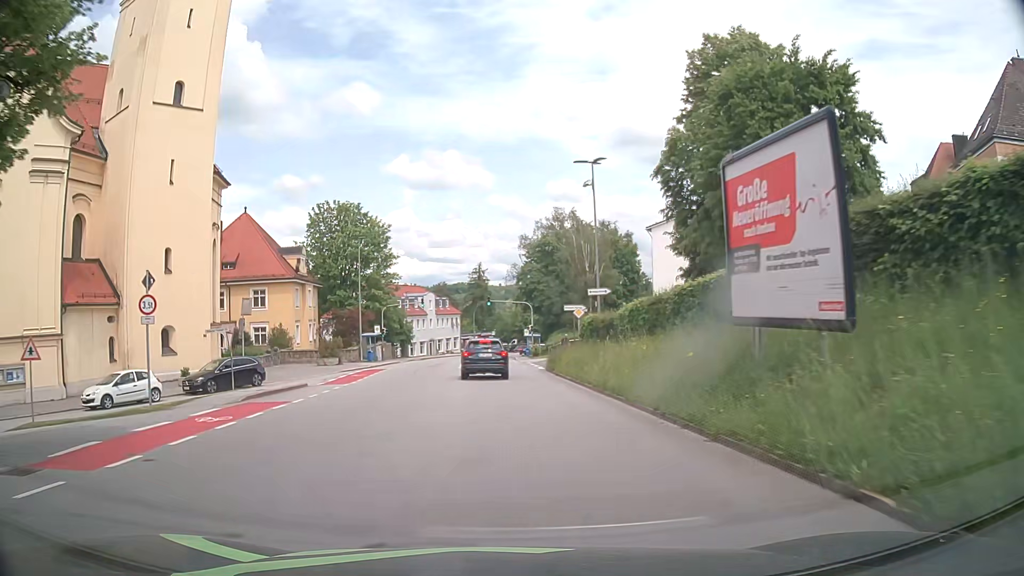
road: tertiary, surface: asphalt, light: Day
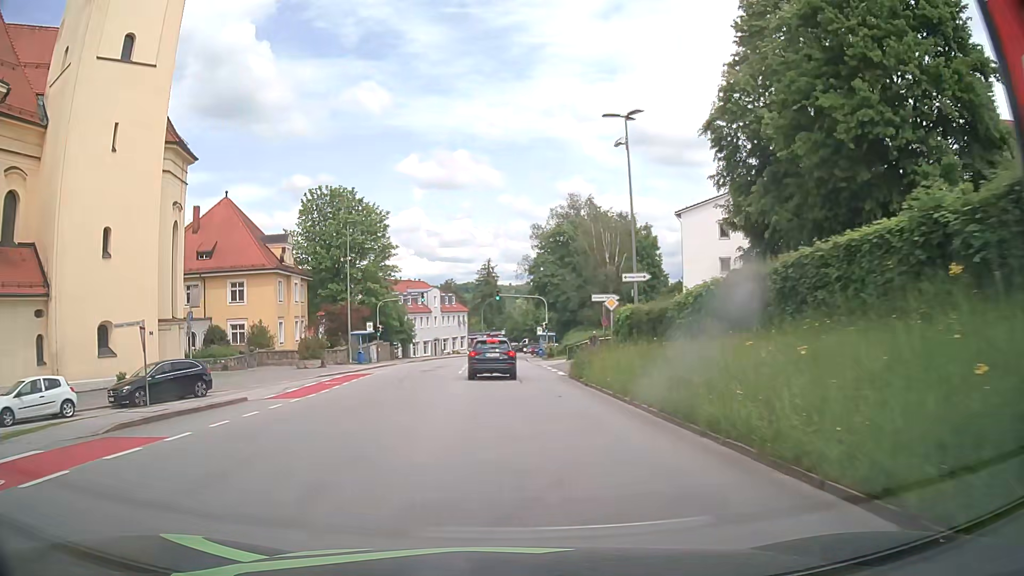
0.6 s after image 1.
(-0.1, +7.4) m; -1°
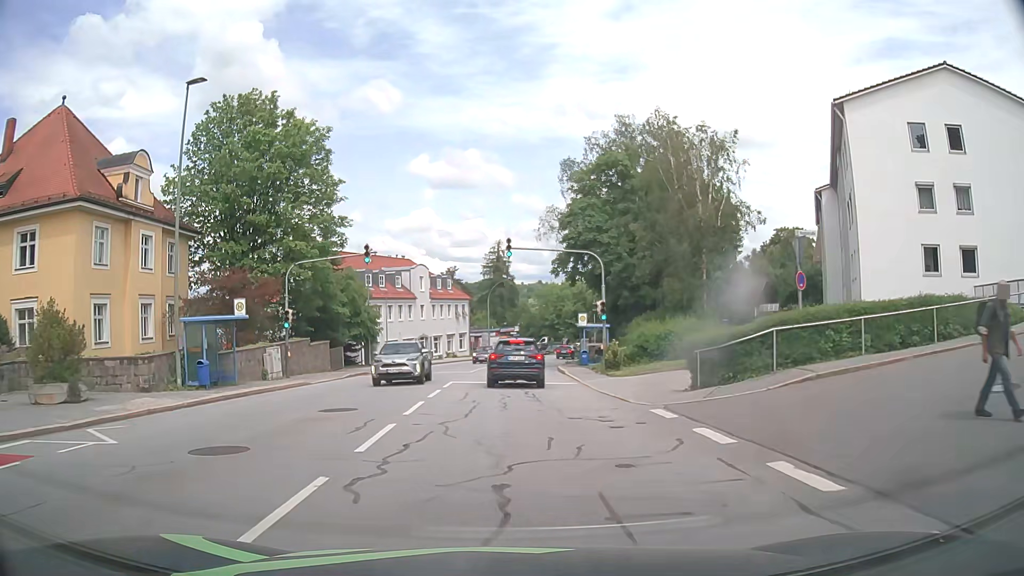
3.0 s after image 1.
(-0.2, +27.6) m; -1°
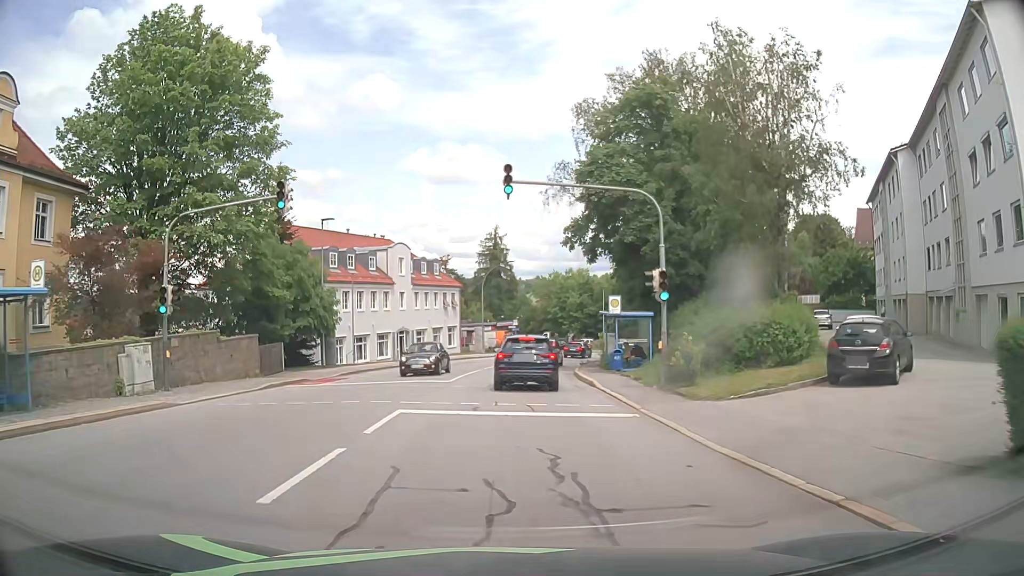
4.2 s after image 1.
(0.0, +11.7) m; 0°
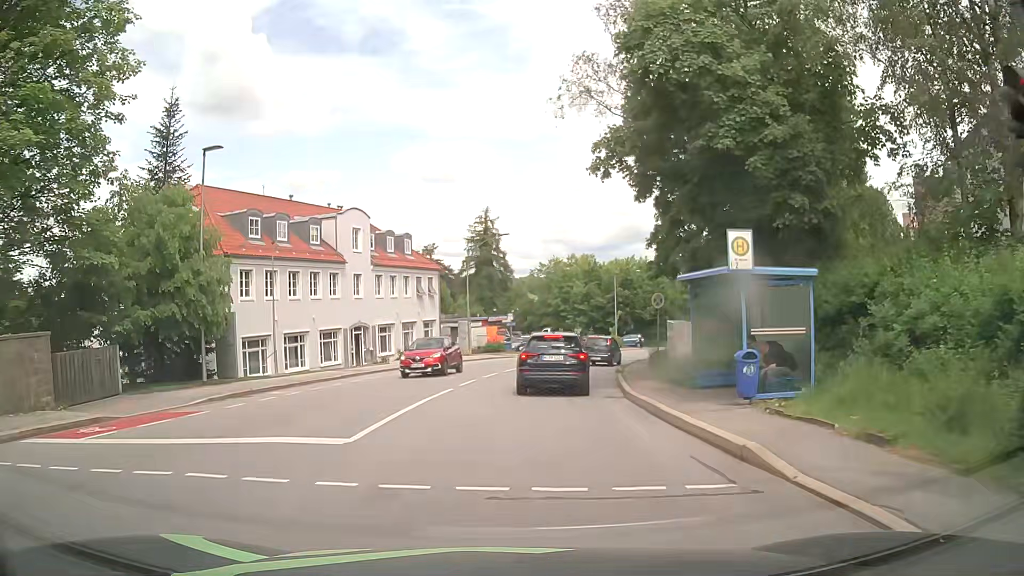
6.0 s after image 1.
(0.0, +14.5) m; 0°
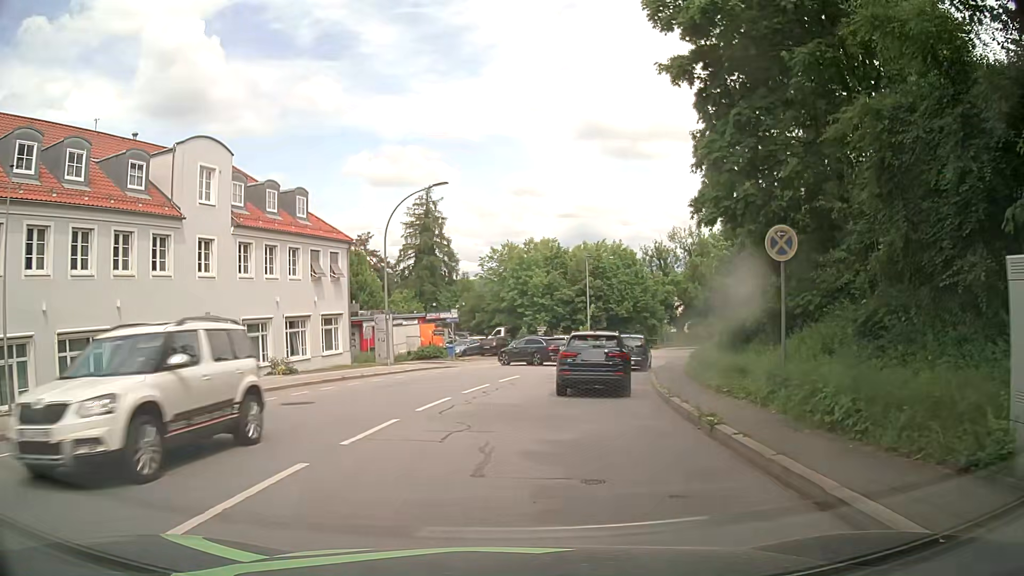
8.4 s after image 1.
(+0.5, +16.0) m; +4°
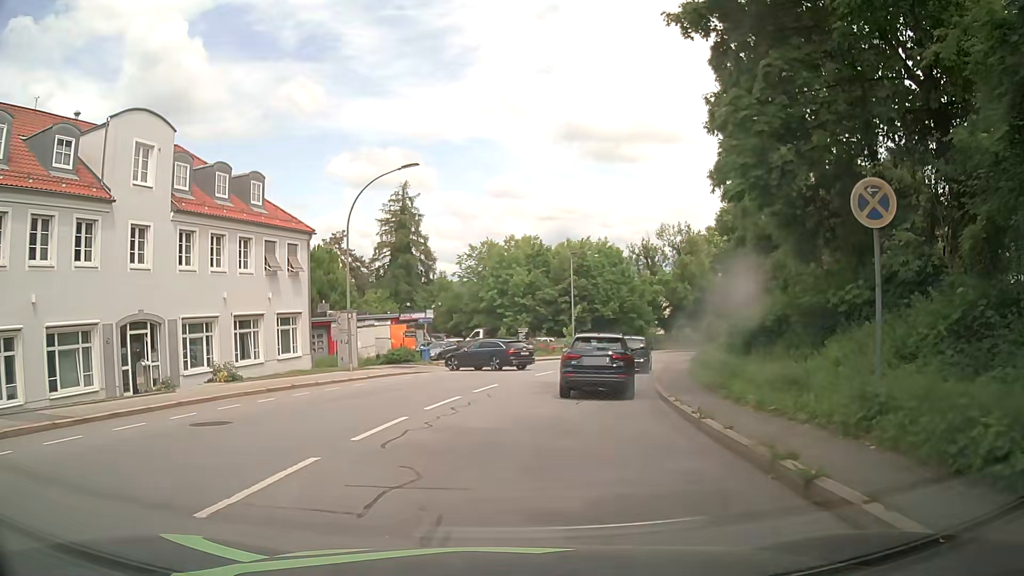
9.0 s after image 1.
(0.0, +3.8) m; +1°
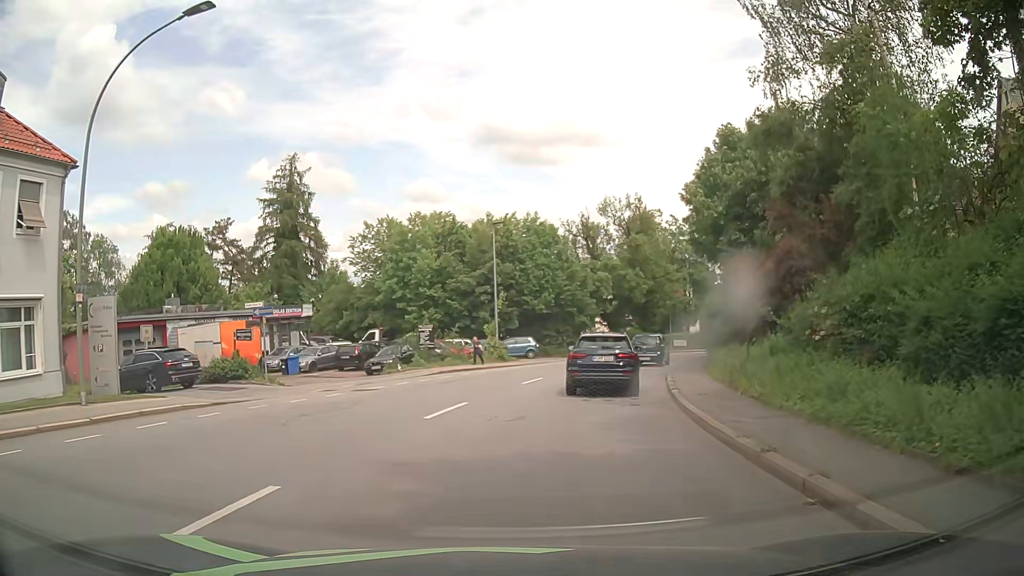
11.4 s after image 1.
(+0.9, +14.8) m; +7°
(+1, +10) (+2, +20) (+4, +30) (+8, +39) (+12, +48) (+17, +57) (+23, +65) (+28, +73) (+34, +82) (+39, +90) m
